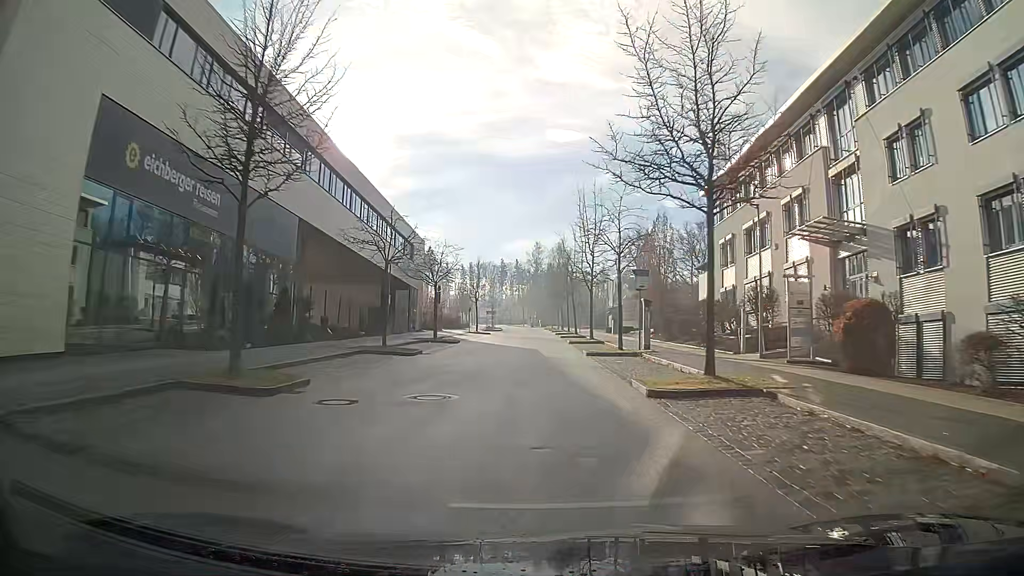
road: residential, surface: asphalt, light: Day
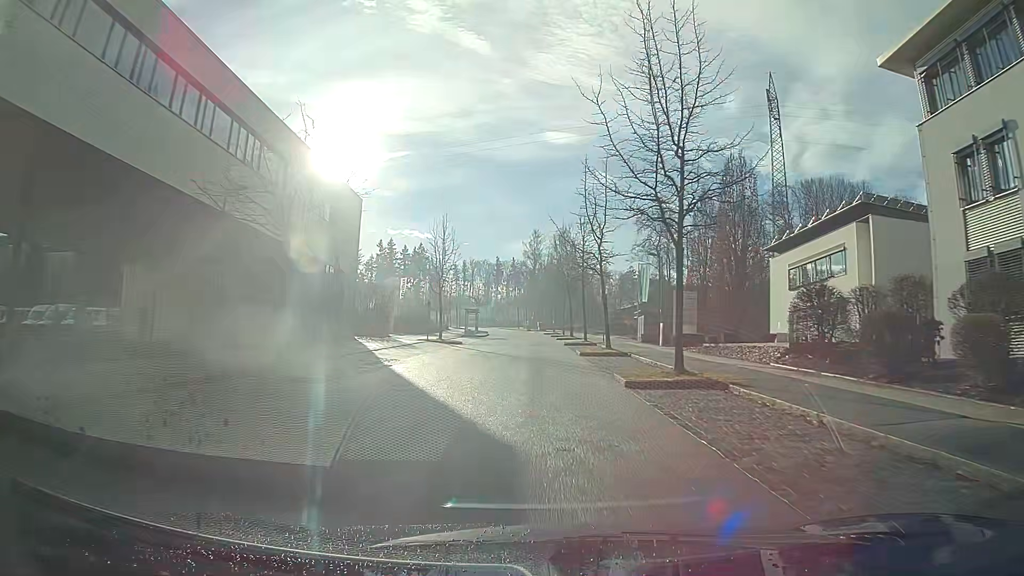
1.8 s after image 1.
(0.0, +25.6) m; 0°
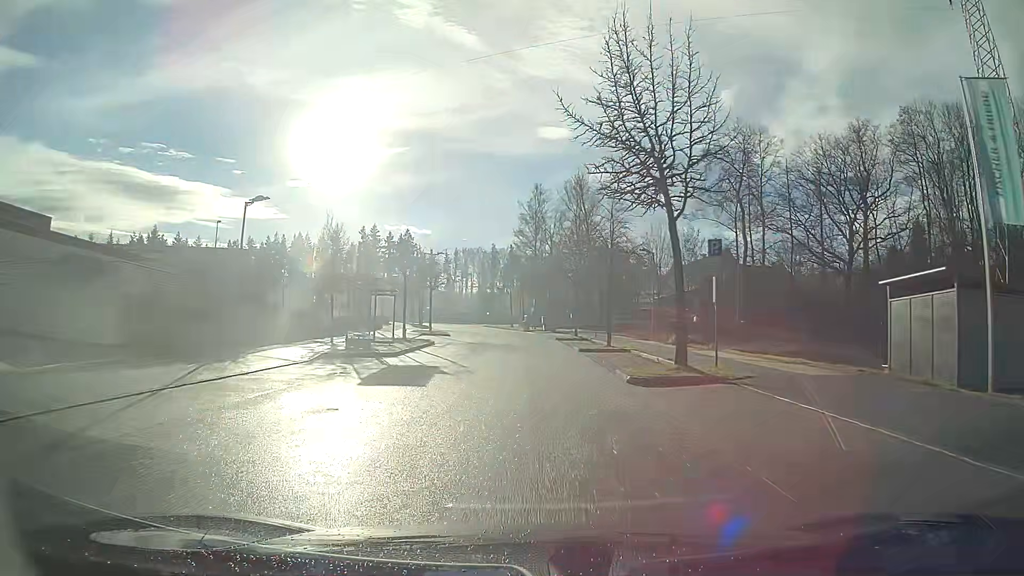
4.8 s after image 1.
(0.0, +42.8) m; 0°
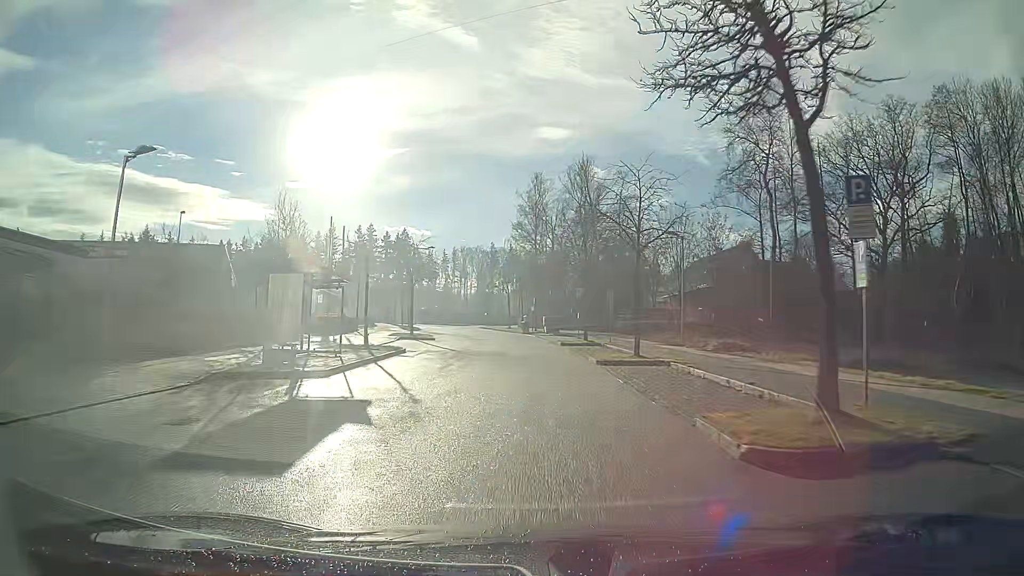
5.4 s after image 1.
(0.0, +7.8) m; 0°
(0, +10) (0, +20) (-1, +30) (-2, +40) (-3, +50) (-4, +60) (-5, +70) (-7, +80) (-10, +89) (-12, +99) m
